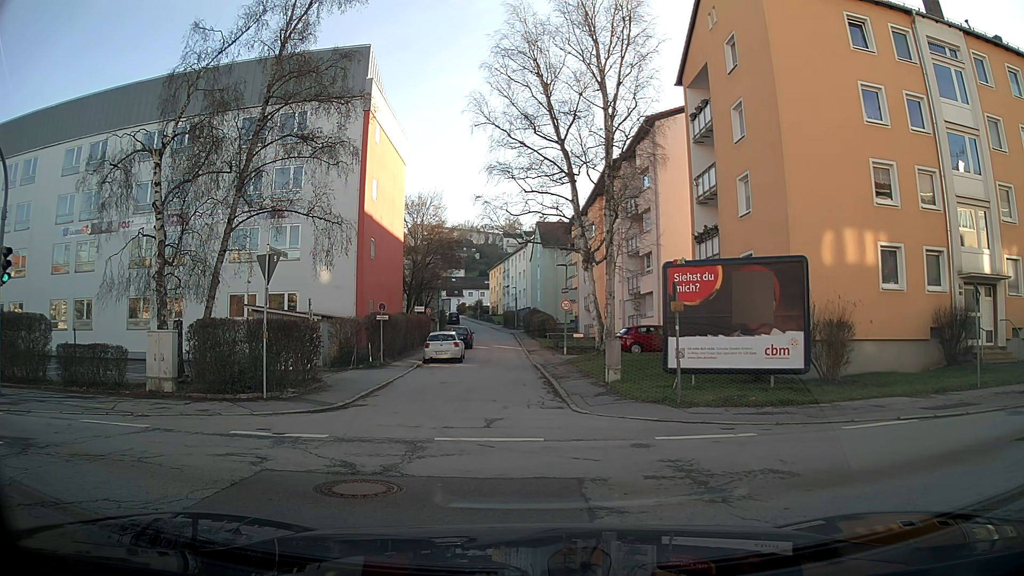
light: Day
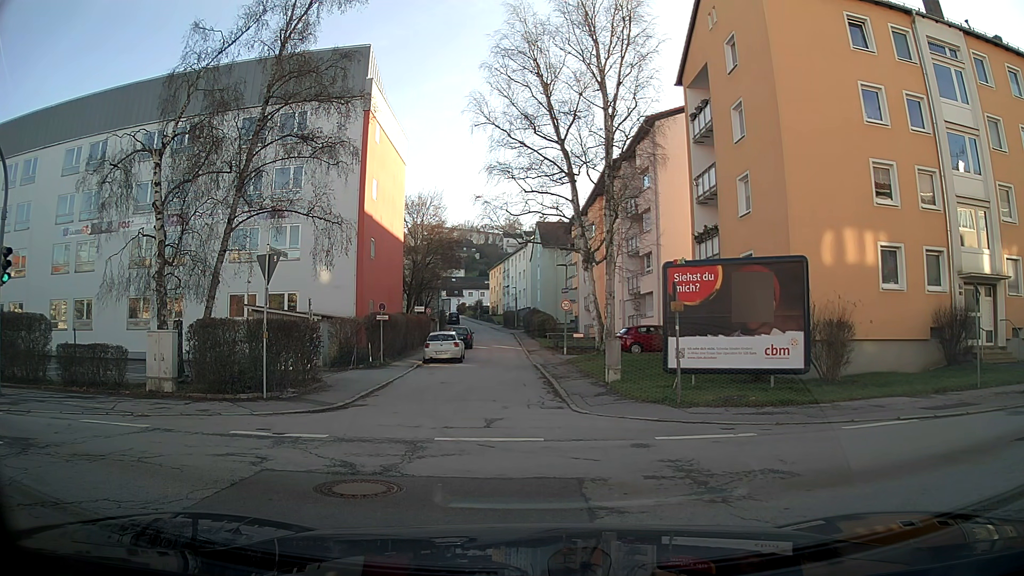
(0.0, 0.0) m; 0°
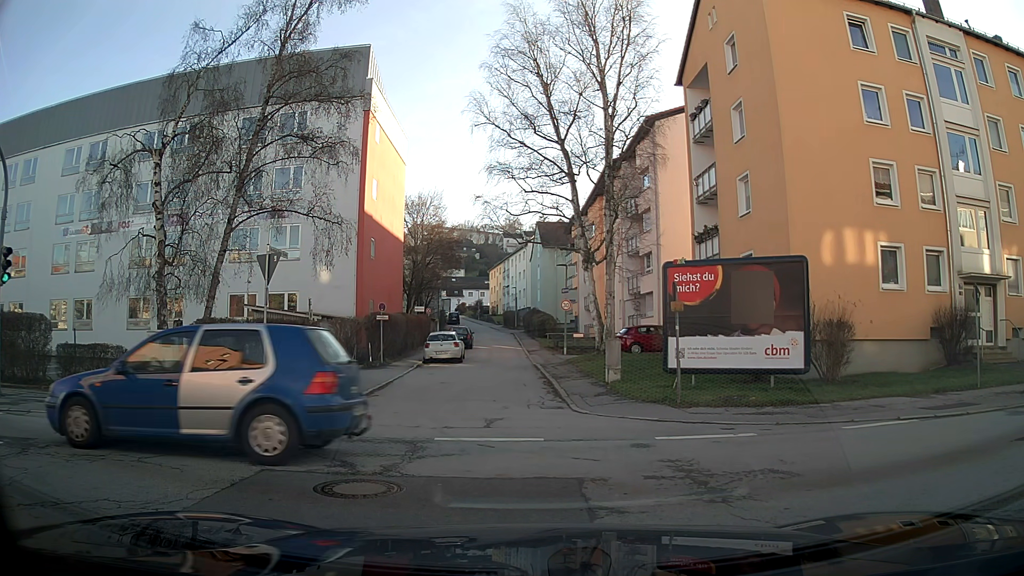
(0.0, 0.0) m; 0°
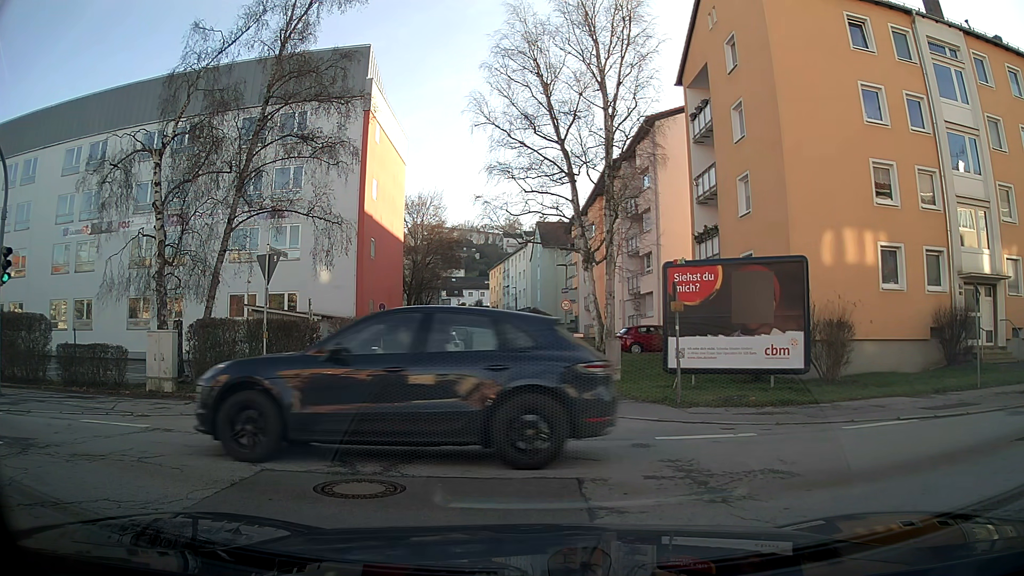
(0.0, 0.0) m; 0°
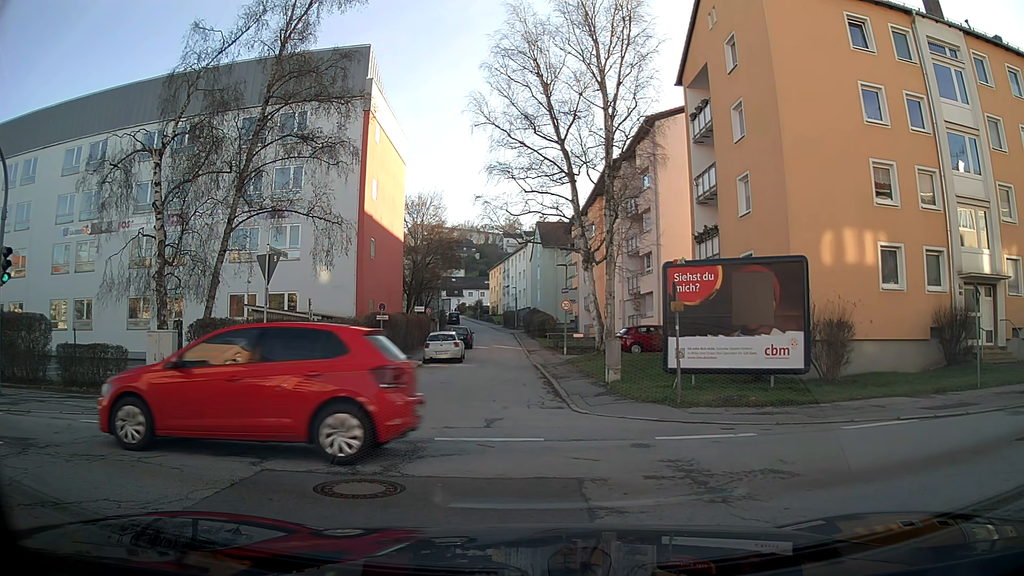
(0.0, 0.0) m; 0°
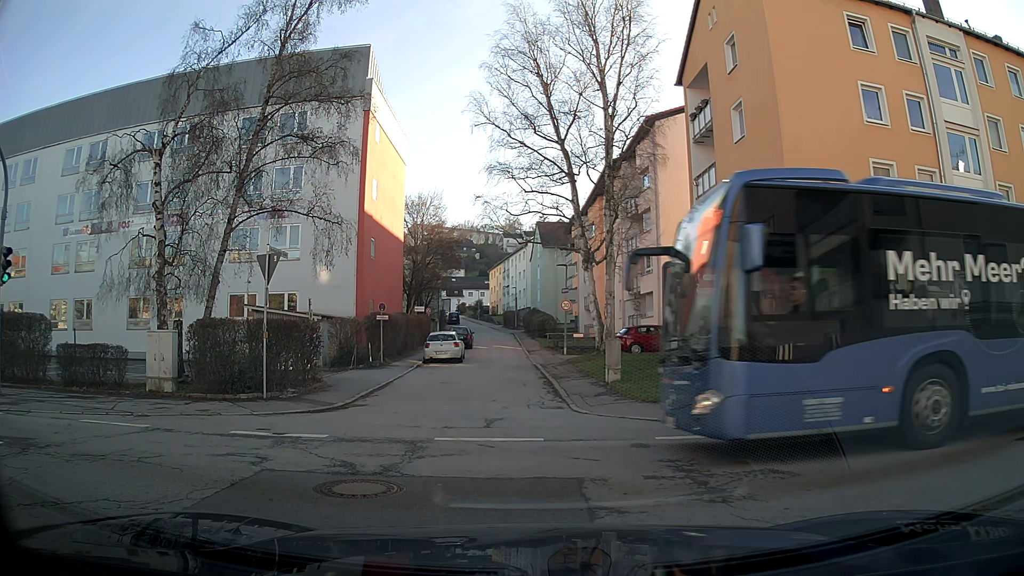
(0.0, 0.0) m; 0°
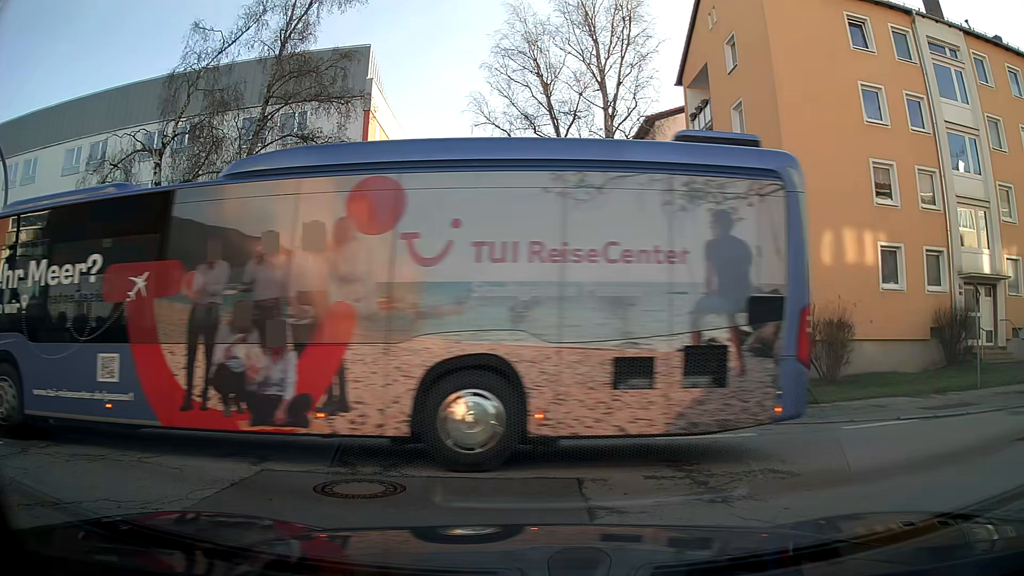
(0.0, 0.0) m; 0°
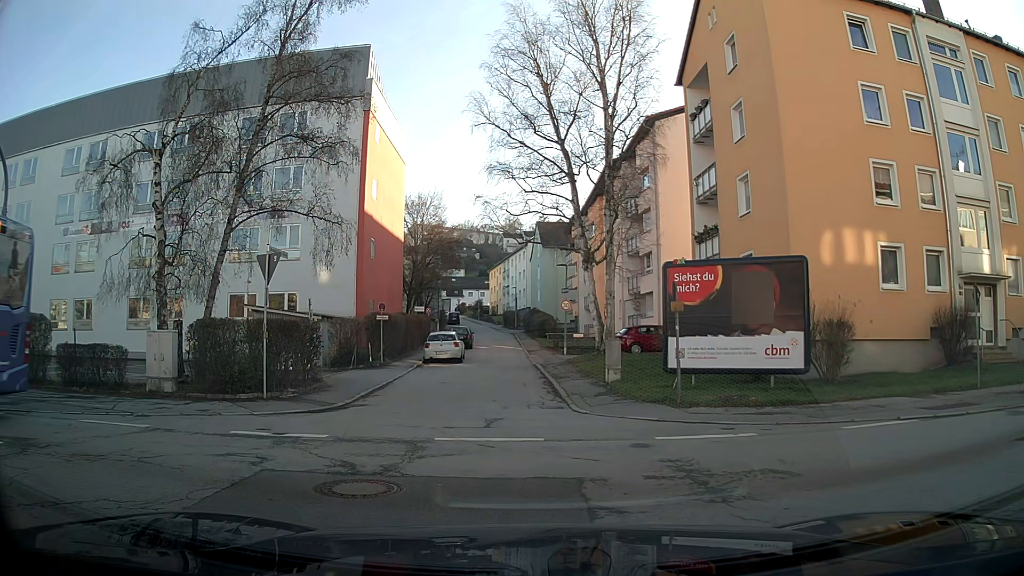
(0.0, 0.0) m; 0°
(-5, +7) (-15, +8) (-25, +8) (-35, +8) (-45, +8) (-55, +7) (-65, +8) (-75, +8) (-85, +8) (-95, +9) m
